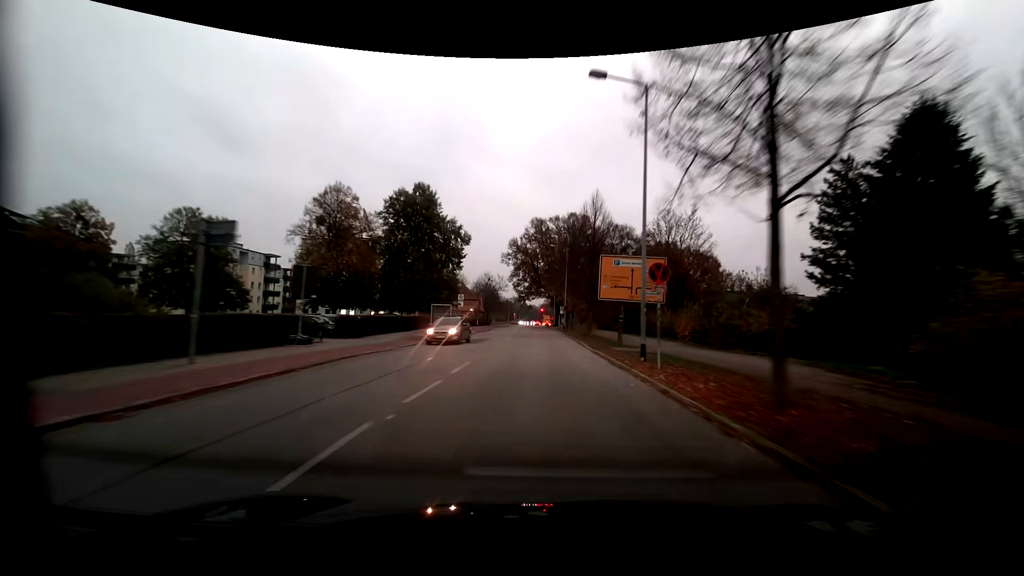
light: Dusk
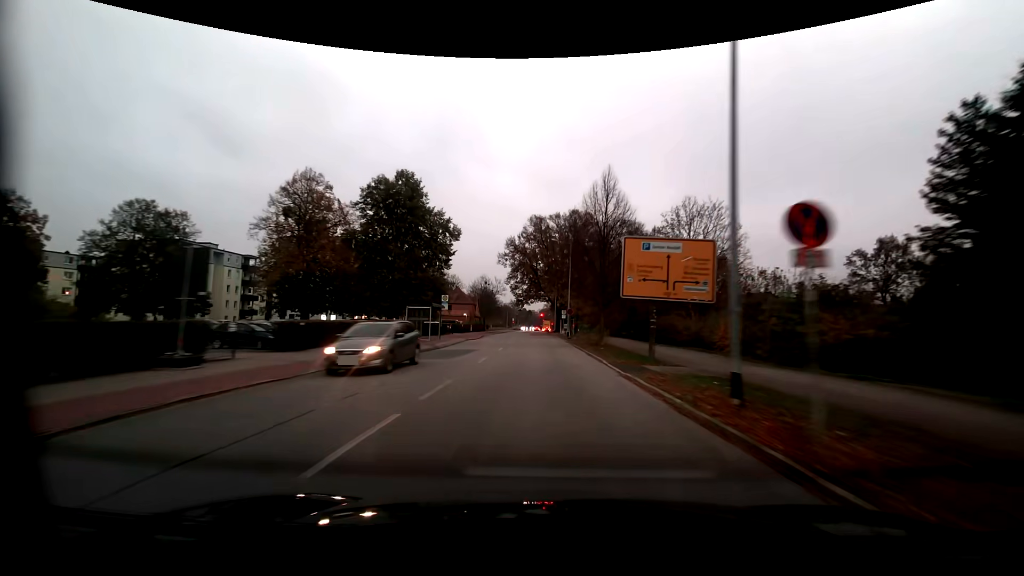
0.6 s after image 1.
(+0.1, +7.7) m; +1°
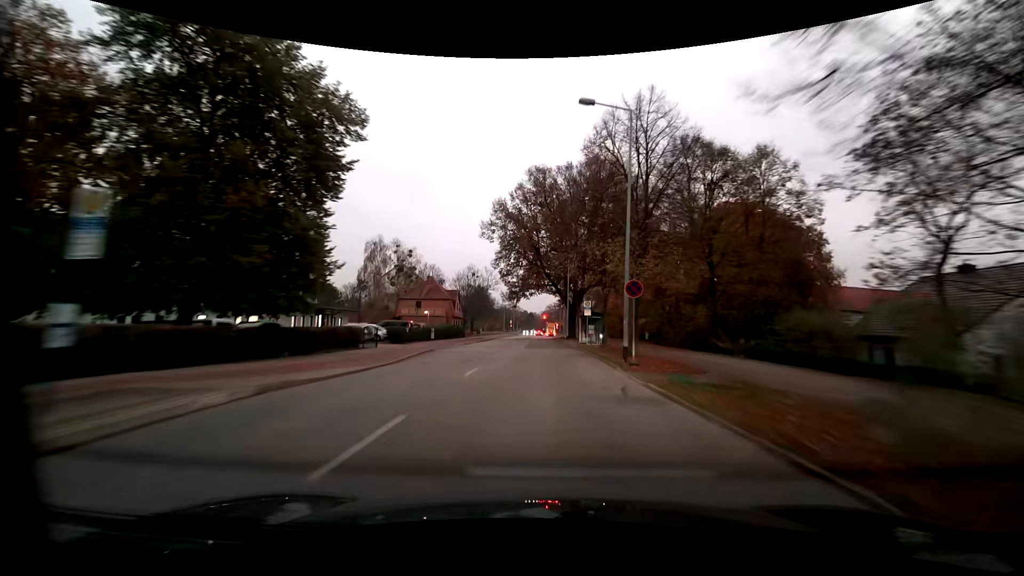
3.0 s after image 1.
(-0.1, +31.5) m; 0°
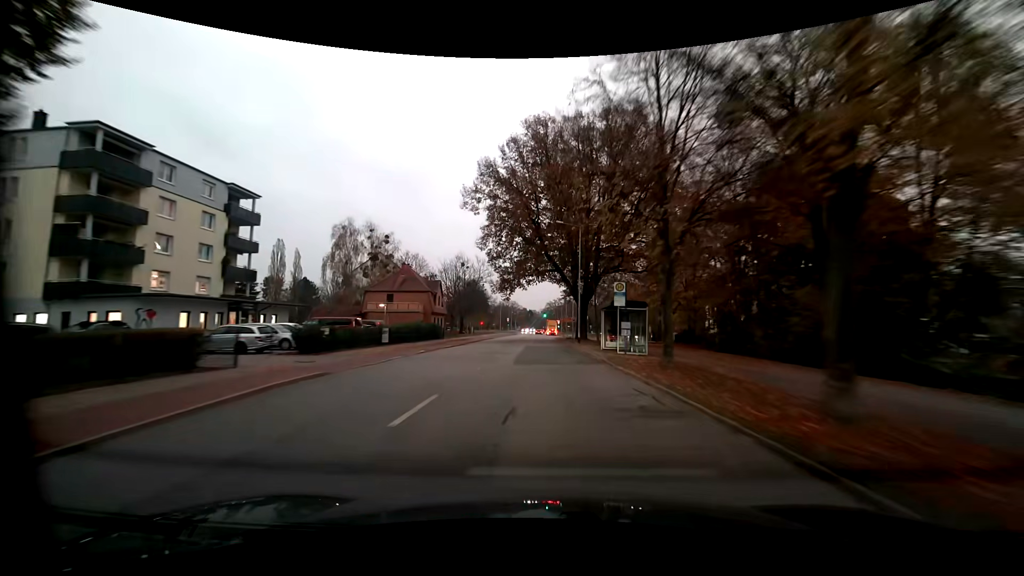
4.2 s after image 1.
(0.0, +15.6) m; 0°
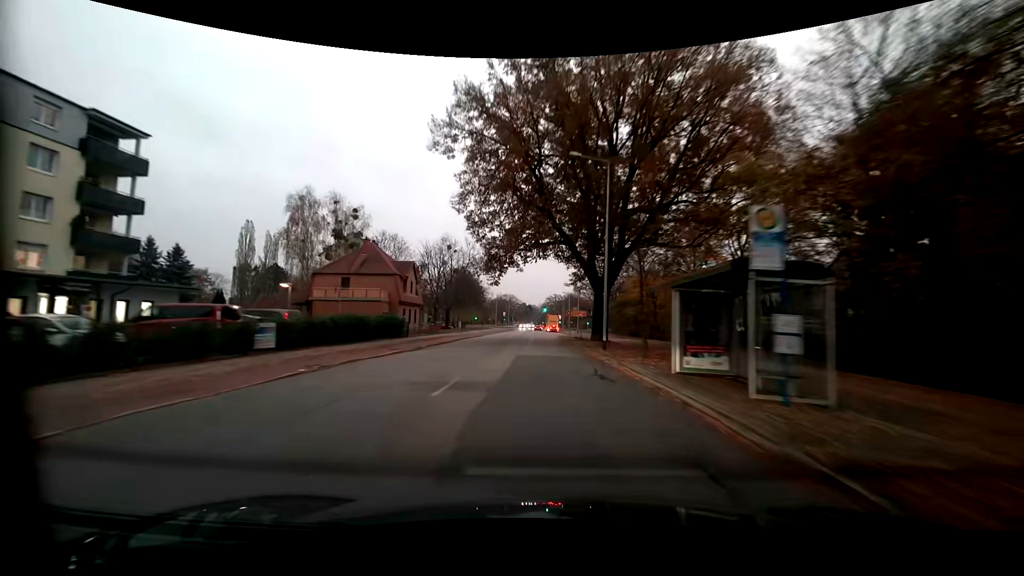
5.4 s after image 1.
(0.0, +15.3) m; 0°
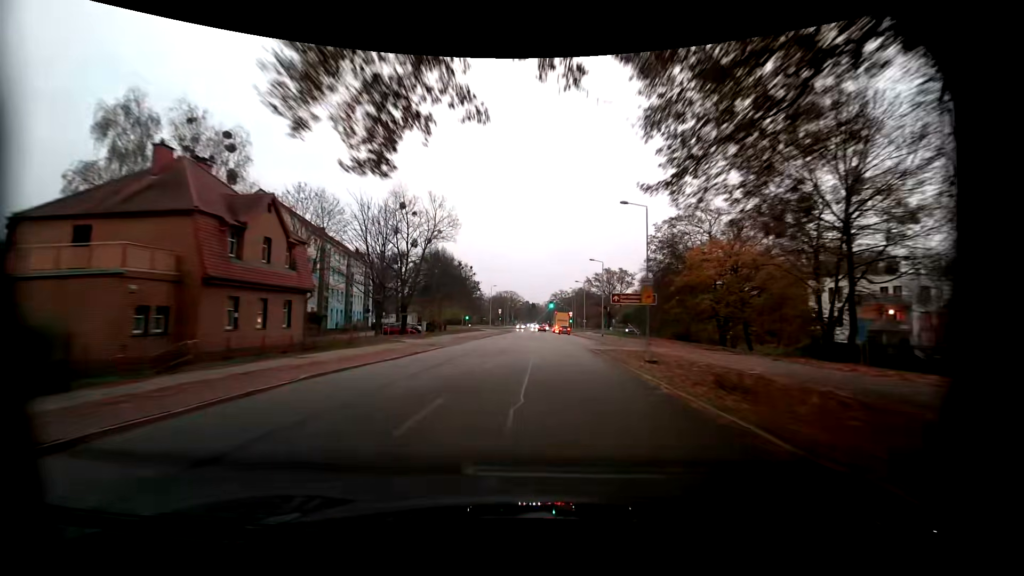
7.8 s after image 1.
(+0.1, +30.1) m; 0°
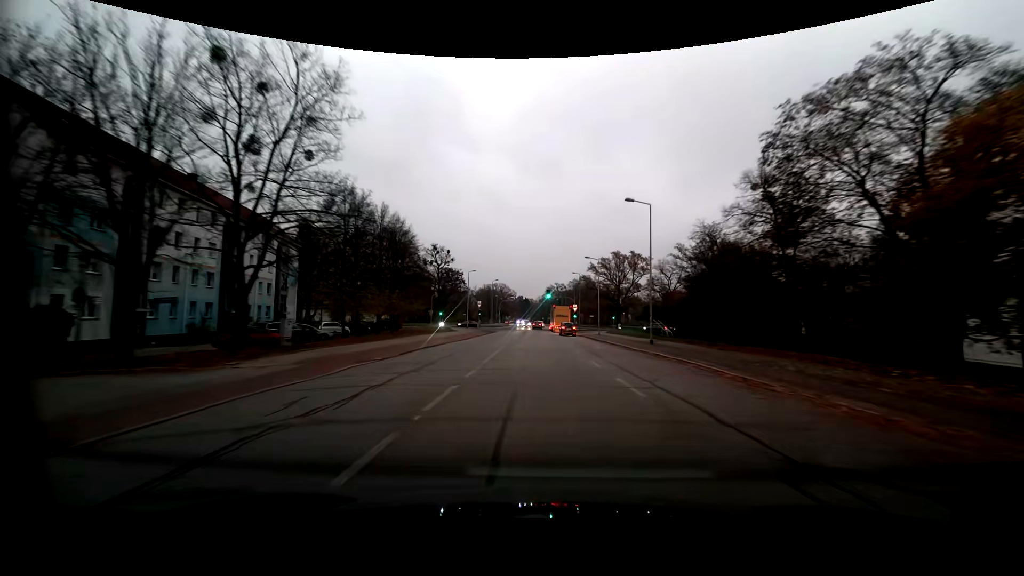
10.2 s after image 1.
(+0.3, +29.8) m; +1°
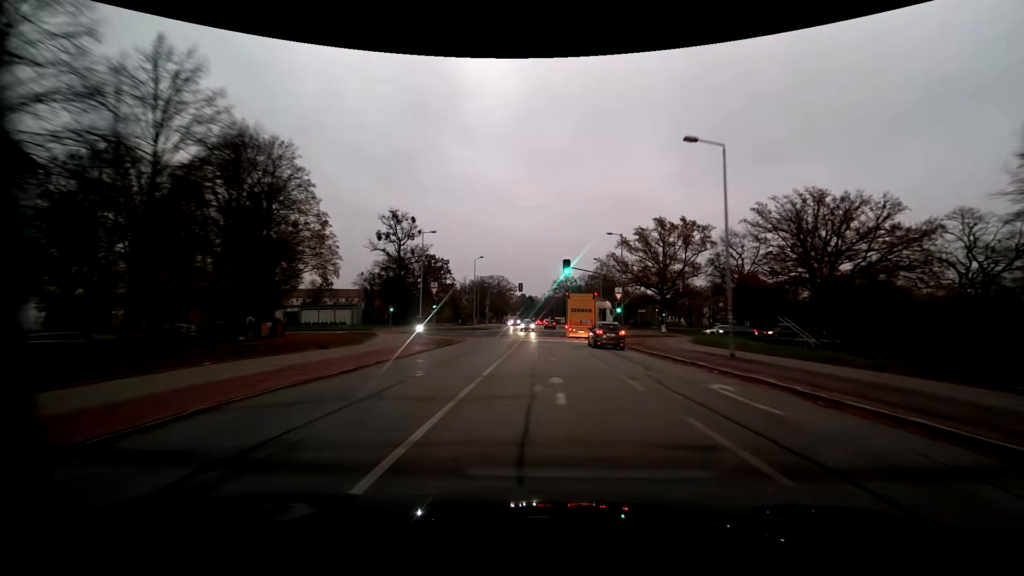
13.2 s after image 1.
(-0.4, +40.9) m; 0°
(0, +10) (0, +20) (0, +30) (0, +40) (0, +50) (+1, +60) (+2, +70) (+2, +80) (+1, +90) (+1, +100) m
